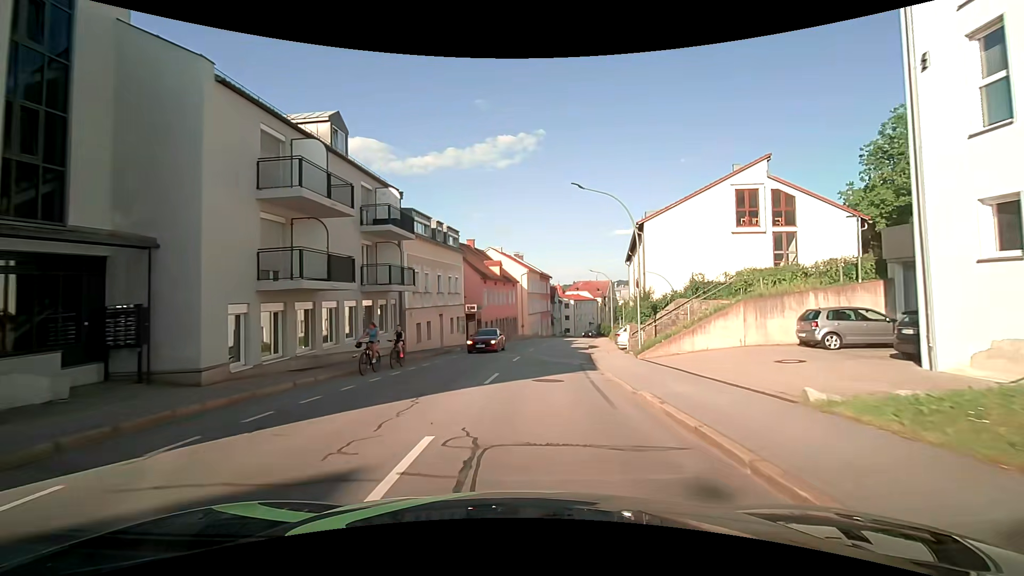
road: tertiary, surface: asphalt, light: Day
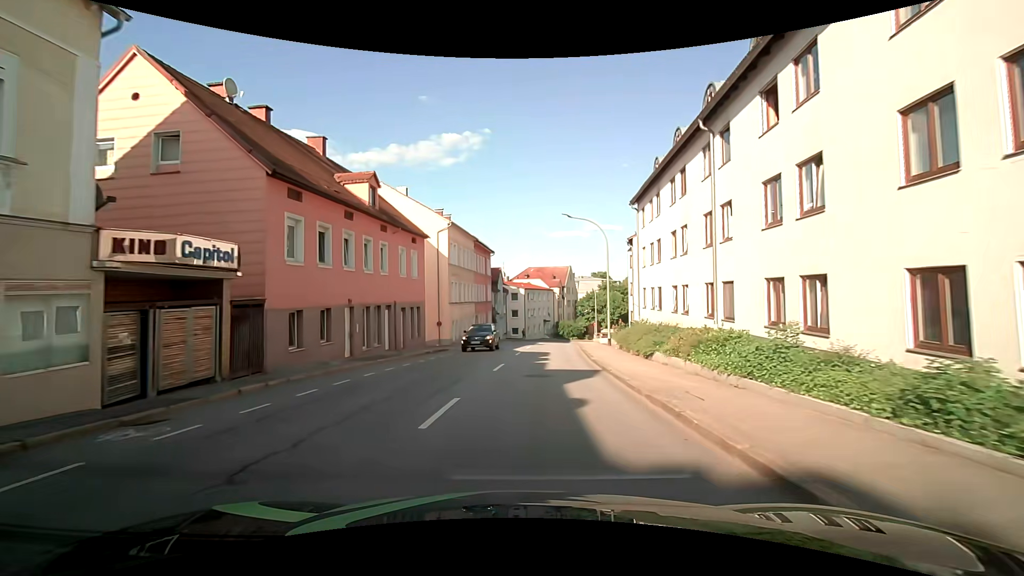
(+2.1, +32.6) m; +6°
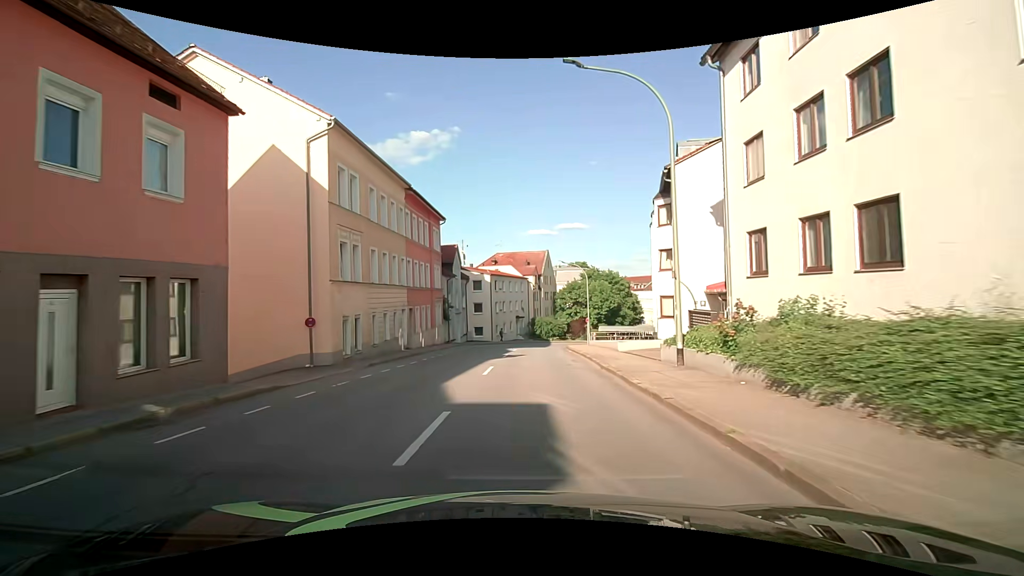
(+0.8, +19.8) m; +3°
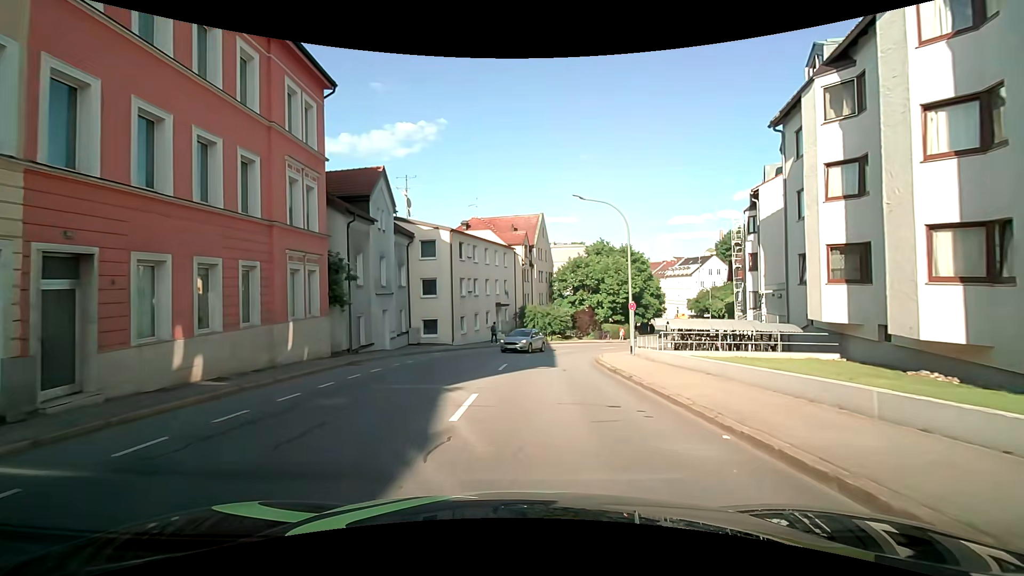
(+0.4, +24.6) m; +2°
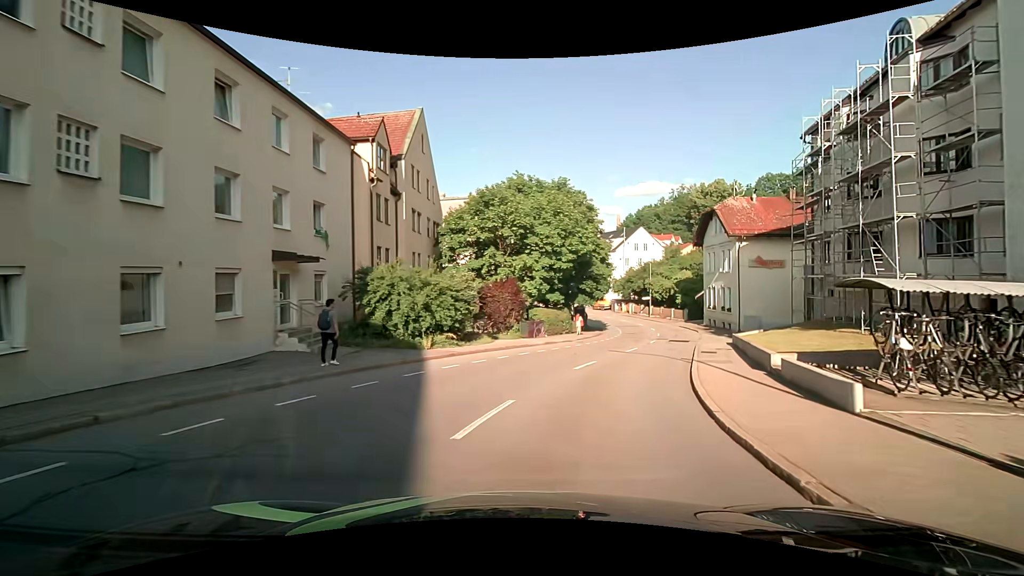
(+1.8, +28.1) m; +12°
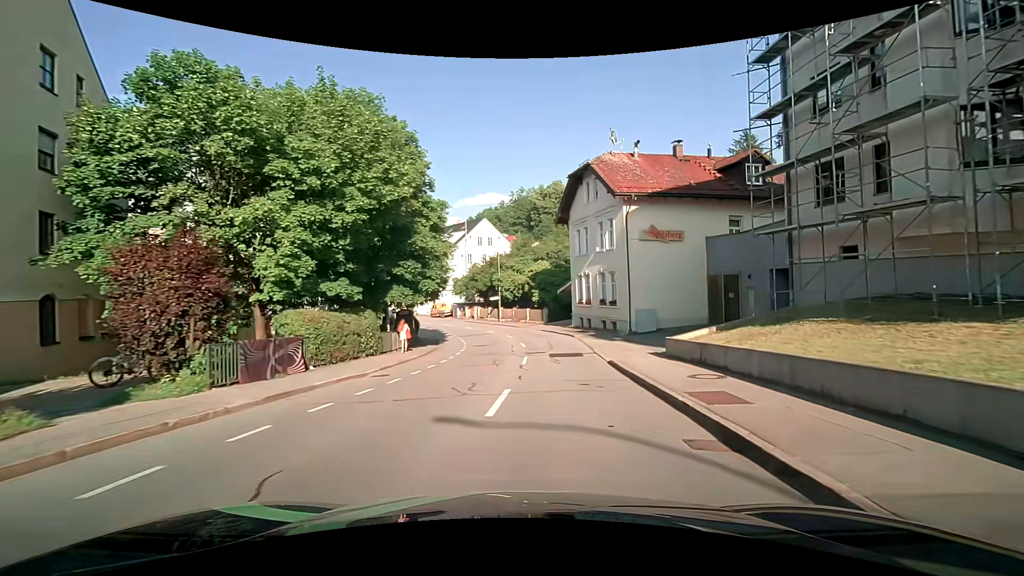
(+2.7, +15.8) m; +18°
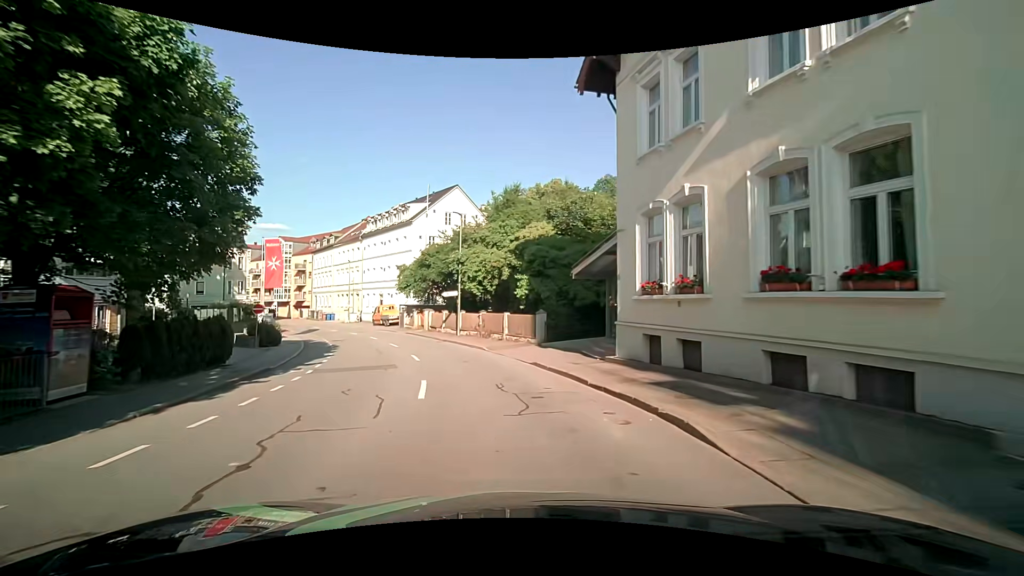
(+1.1, +24.9) m; +2°
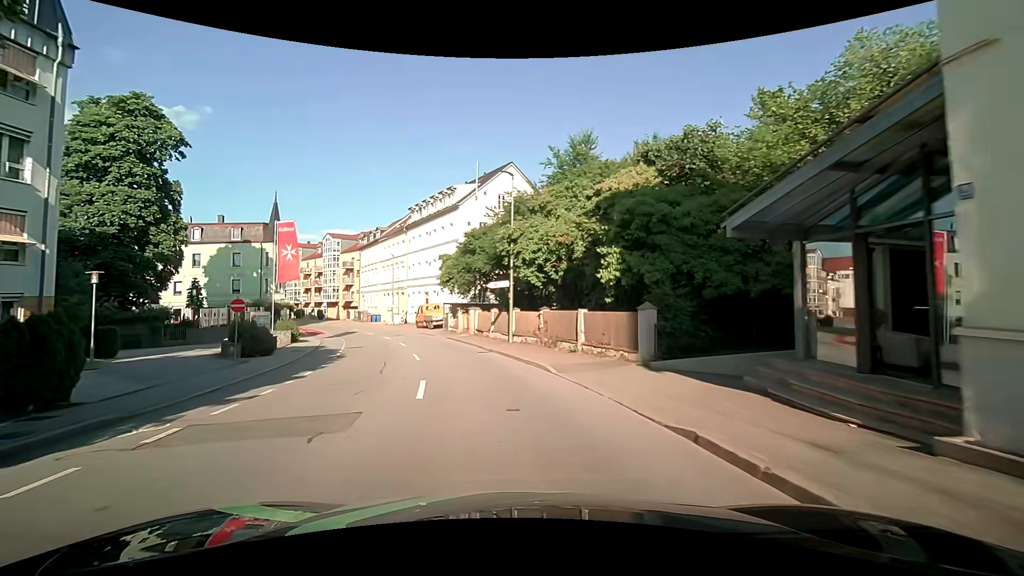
(-0.7, +9.2) m; -9°
(-1, +10) (-2, +20) (-5, +30) (-8, +39) (-12, +48) (-16, +57) (-21, +66) (-27, +74) (-33, +82) (-40, +89) m
